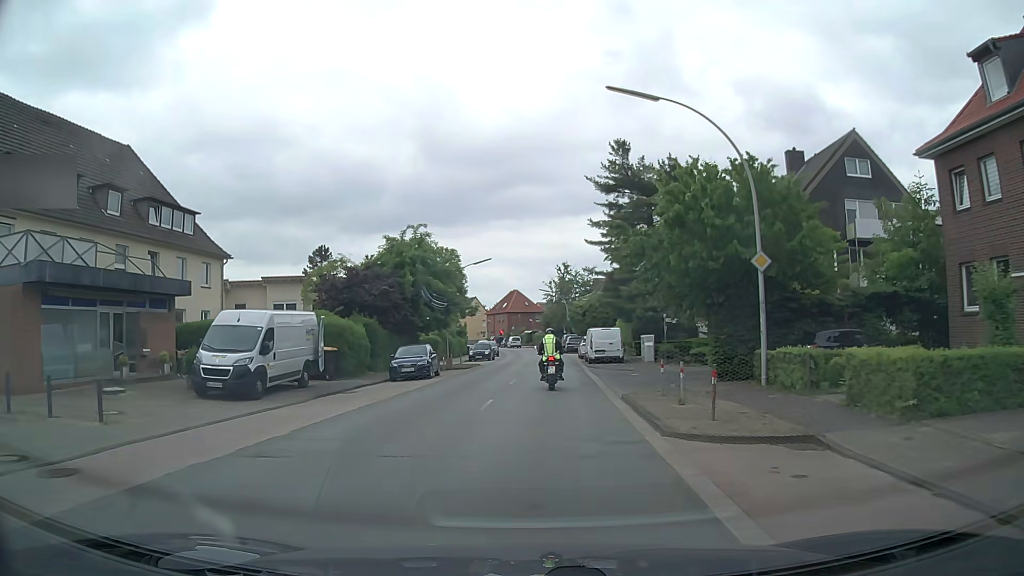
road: secondary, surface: asphalt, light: Day
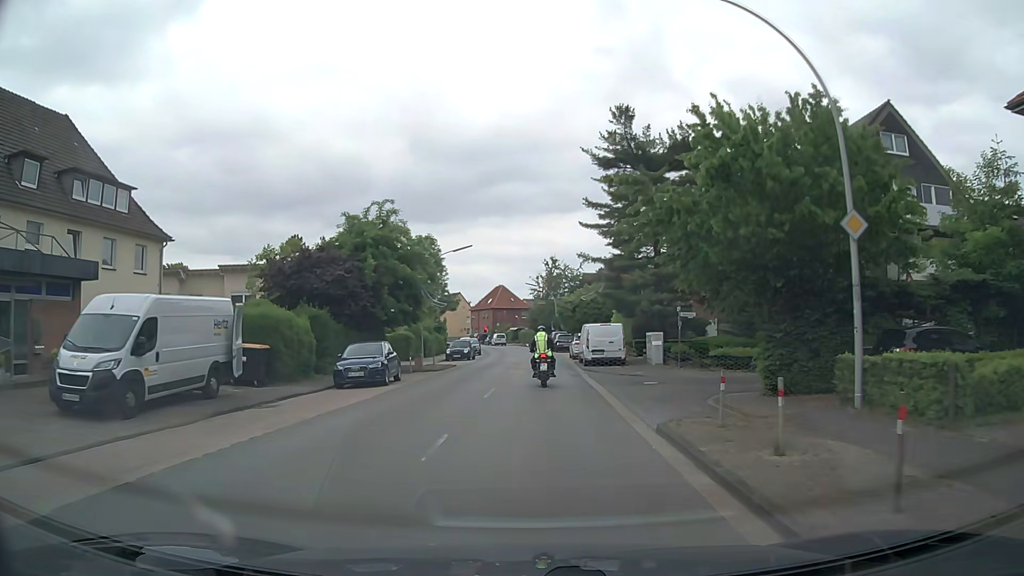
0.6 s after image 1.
(0.0, +6.1) m; +1°
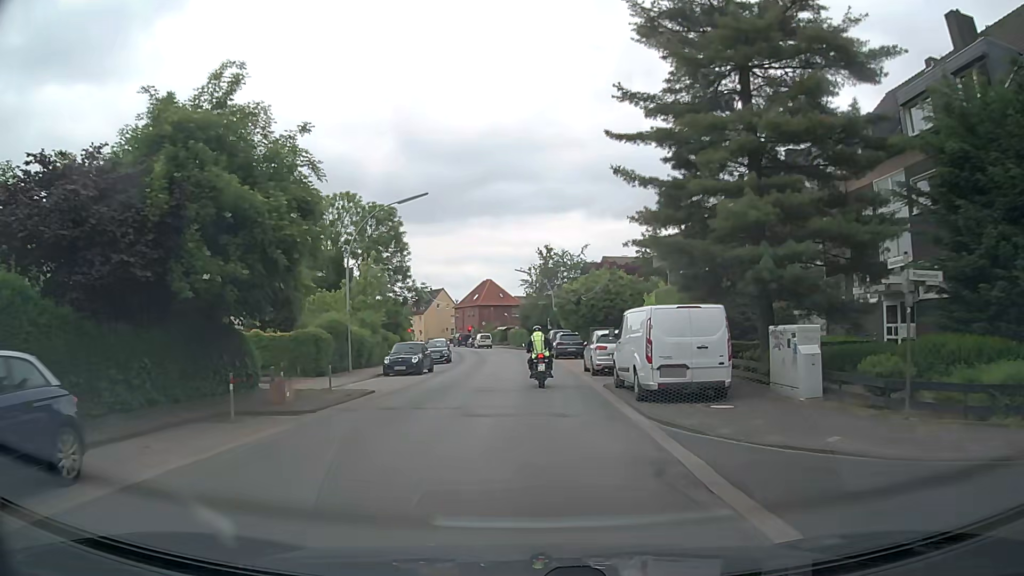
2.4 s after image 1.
(+0.1, +17.8) m; 0°
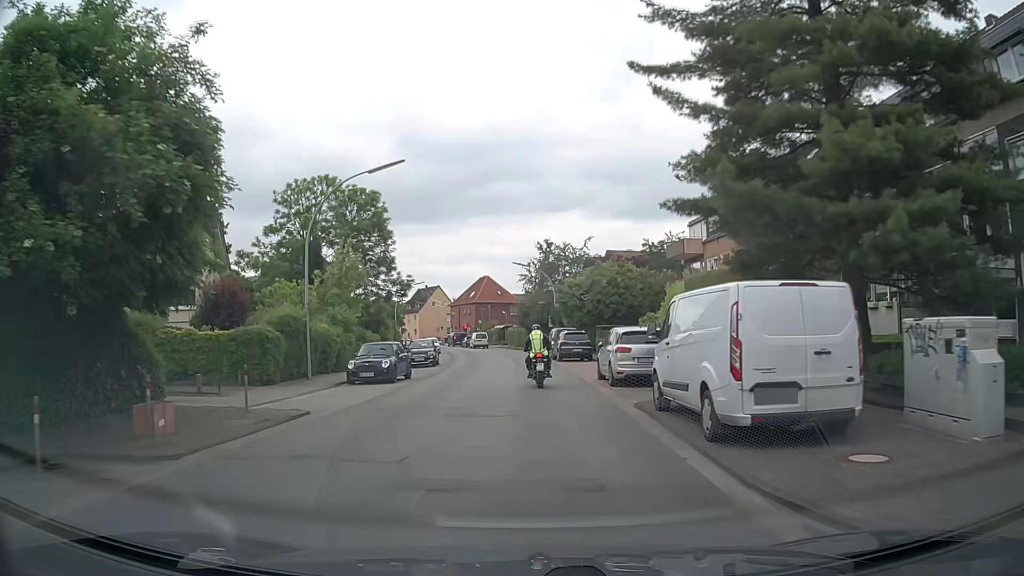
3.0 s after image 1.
(0.0, +5.7) m; 0°
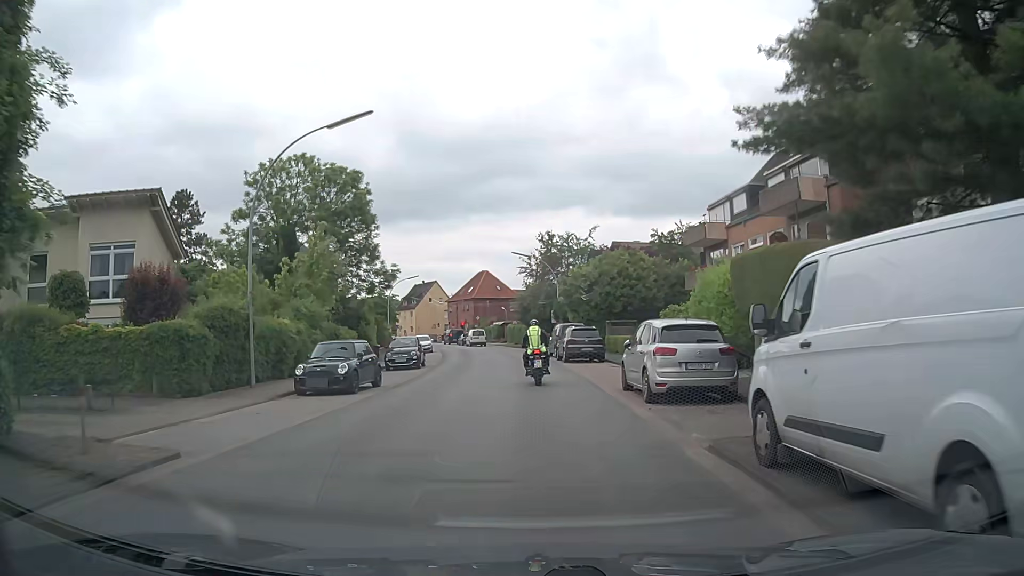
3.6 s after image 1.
(0.0, +5.4) m; 0°
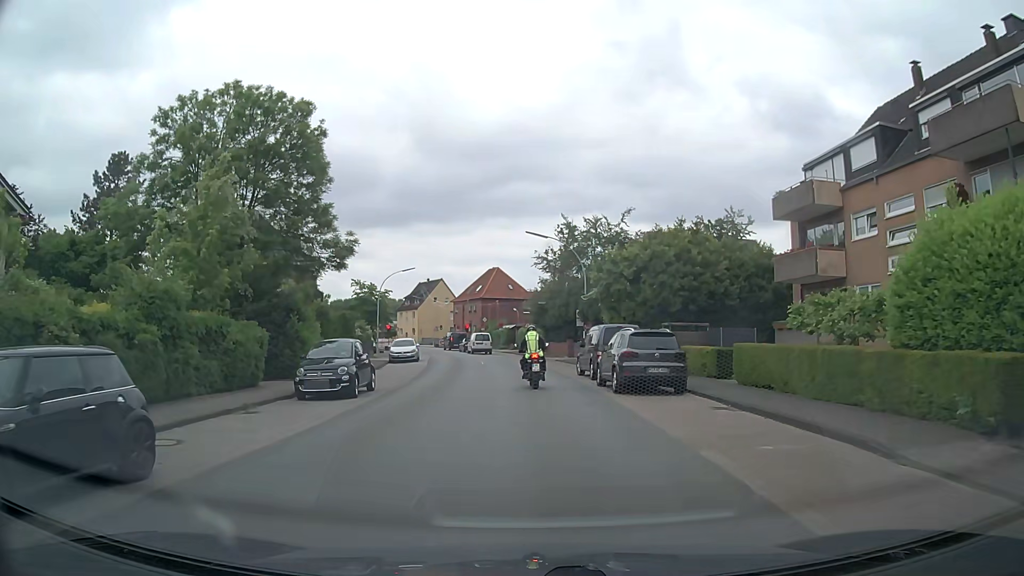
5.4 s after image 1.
(-0.1, +13.5) m; -1°
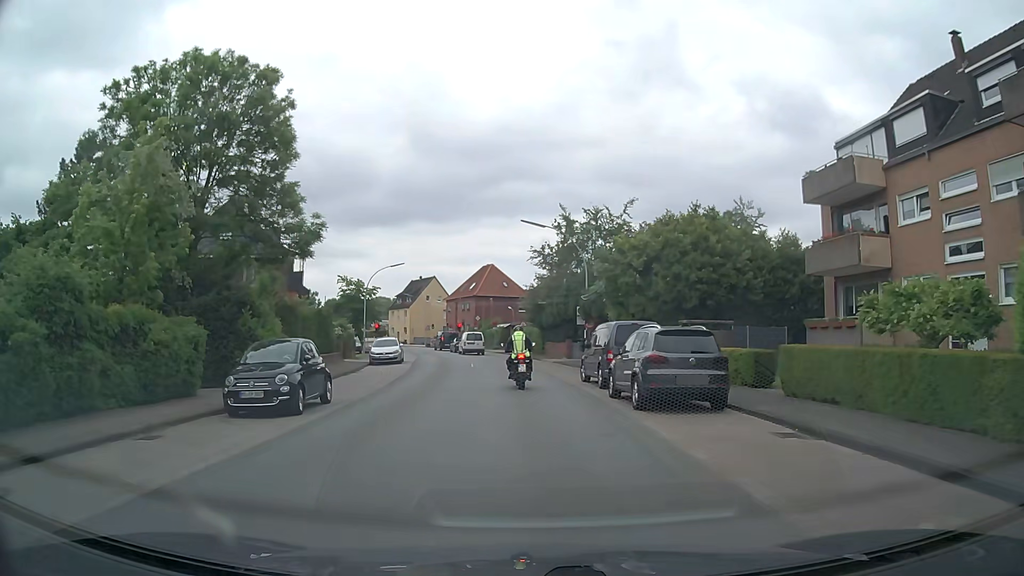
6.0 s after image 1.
(0.0, +4.0) m; 0°
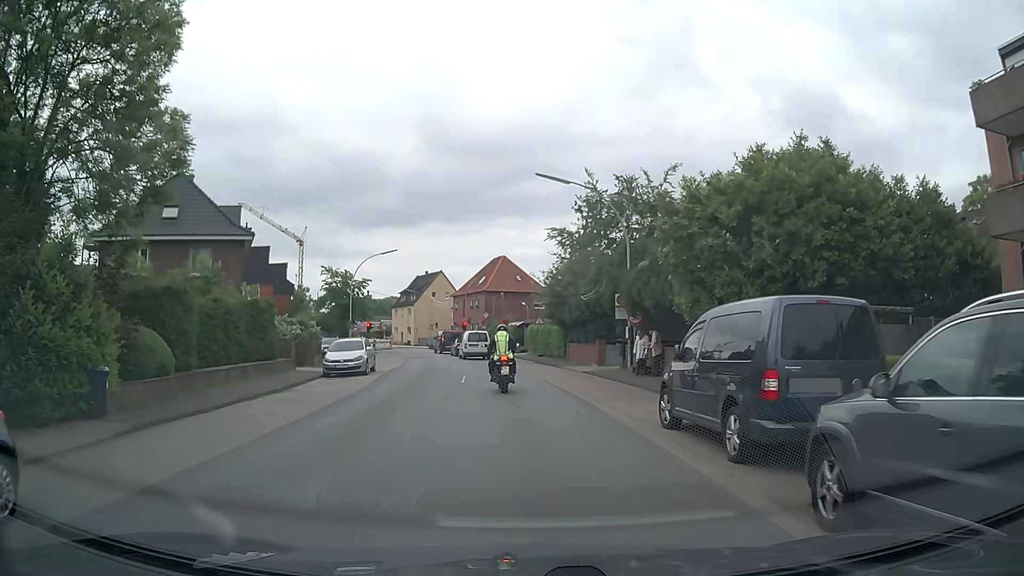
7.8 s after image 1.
(0.0, +11.1) m; -1°
